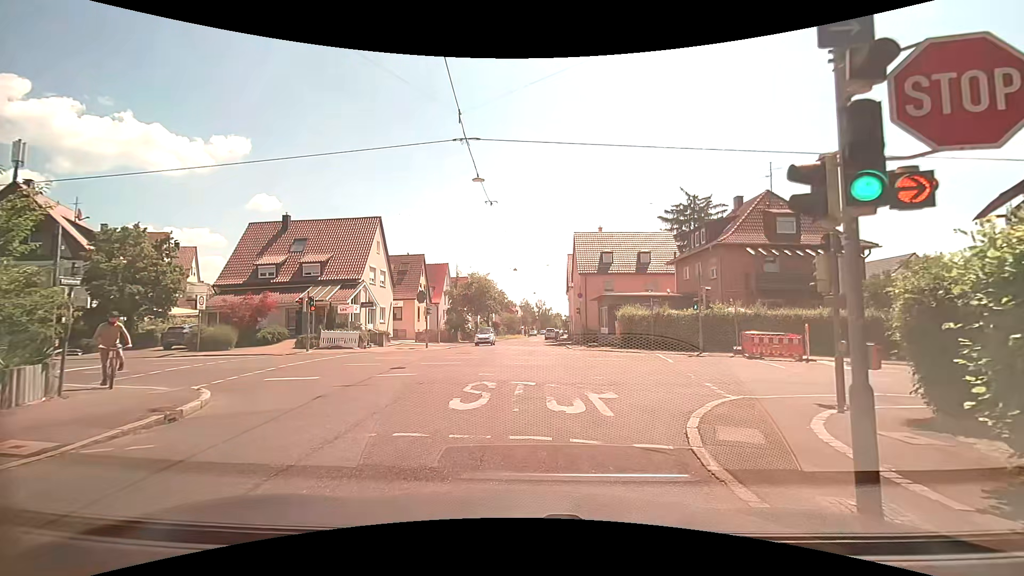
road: tertiary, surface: asphalt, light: Day
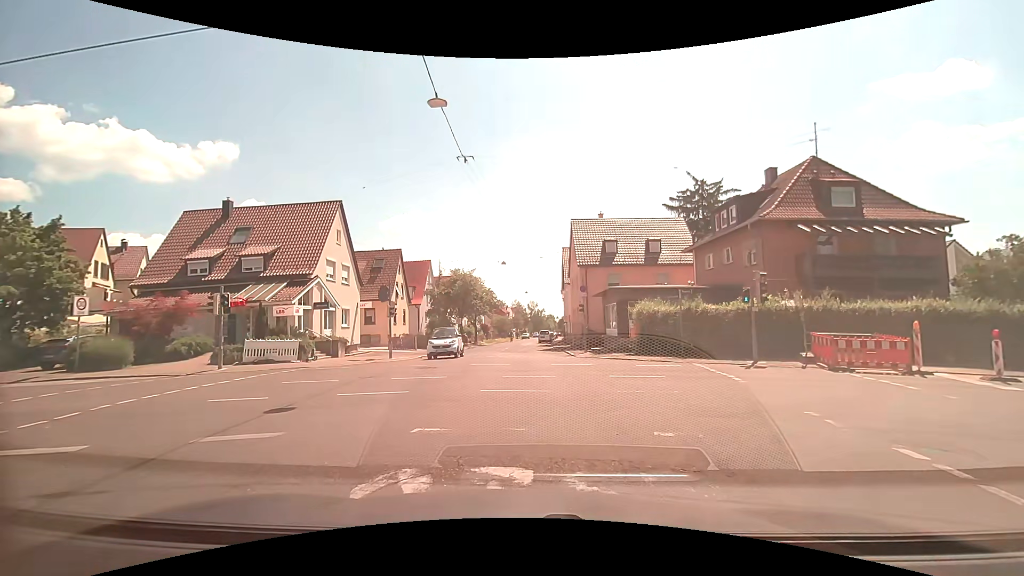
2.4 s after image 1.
(-0.2, +7.1) m; 0°
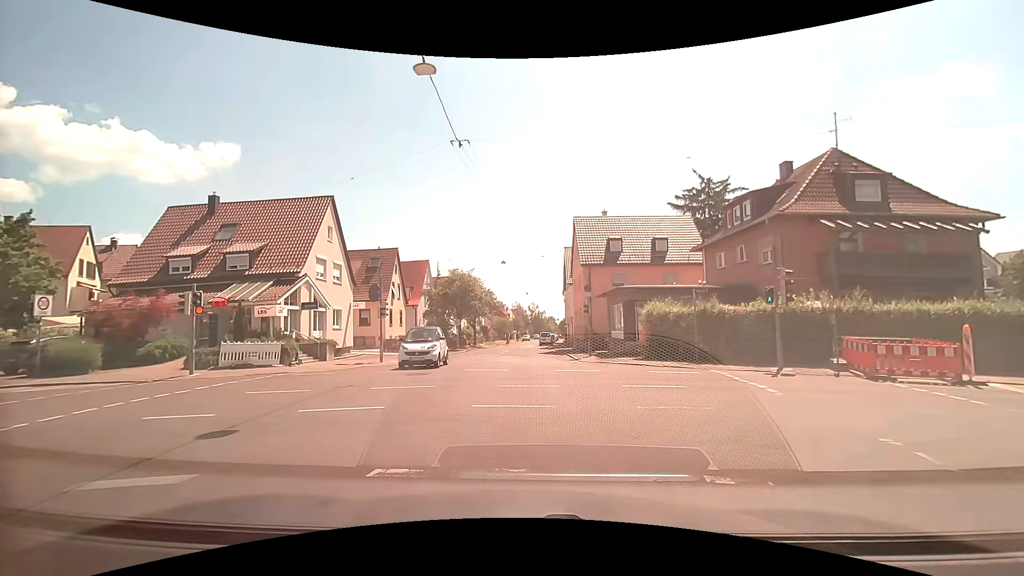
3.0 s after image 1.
(0.0, +1.7) m; -1°
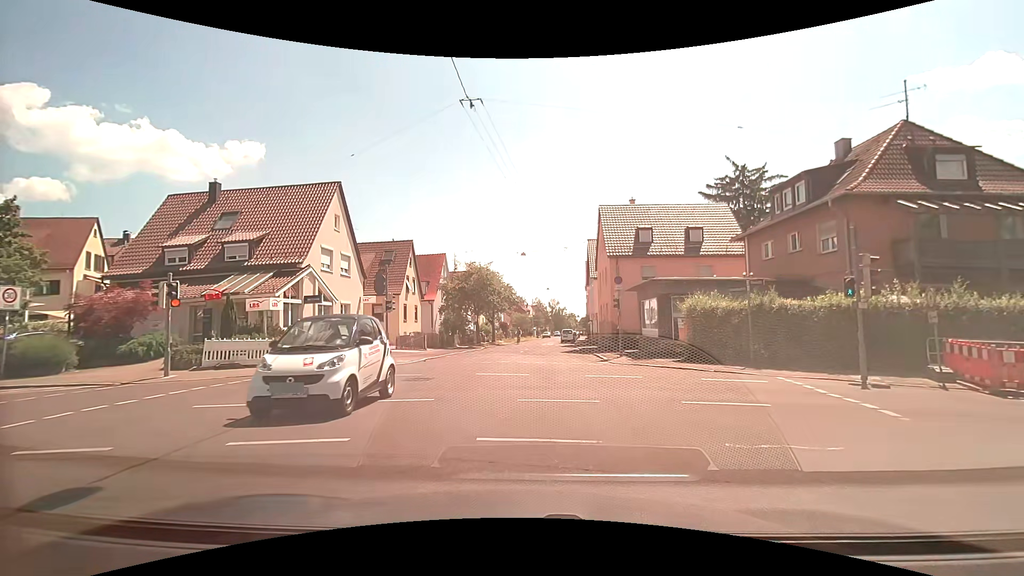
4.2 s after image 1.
(0.0, +2.7) m; -1°
